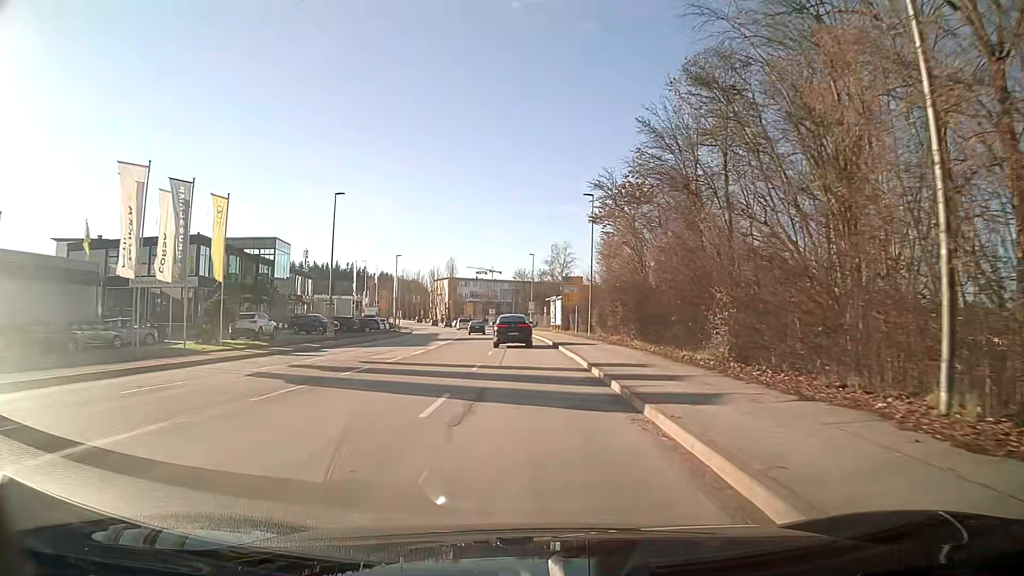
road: tertiary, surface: asphalt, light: Day
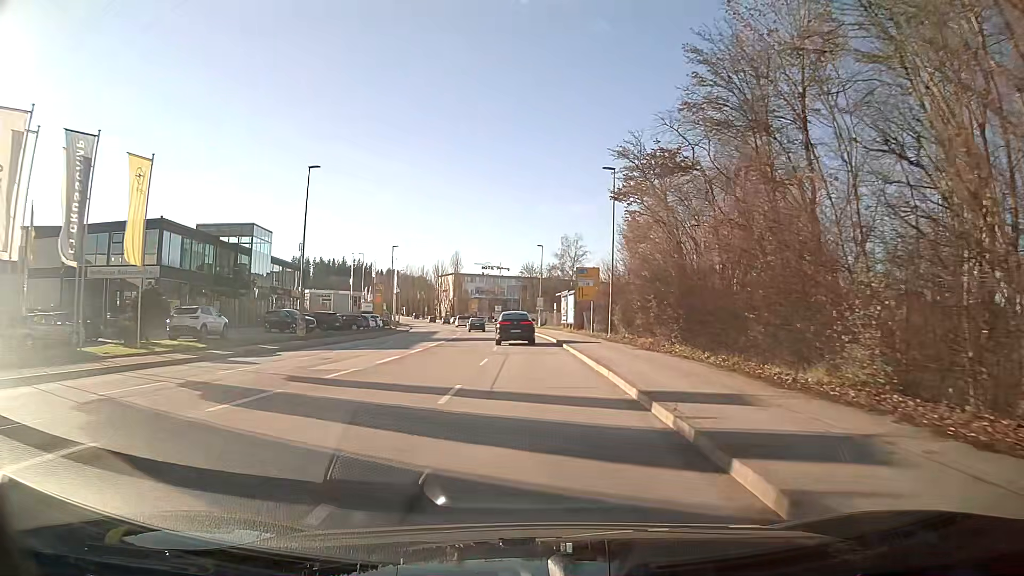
(0.0, +8.0) m; -1°
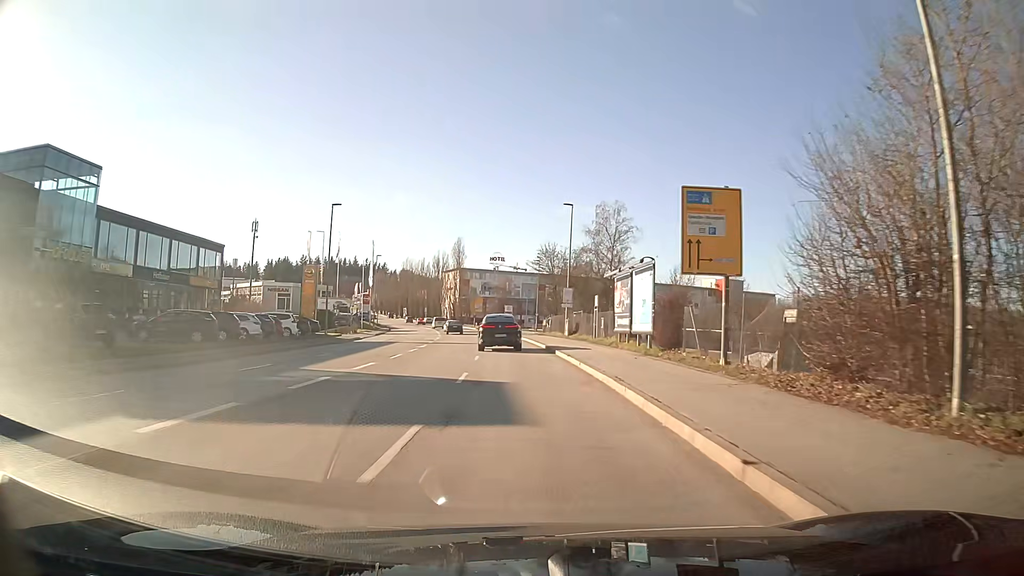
(-0.5, +32.4) m; -1°
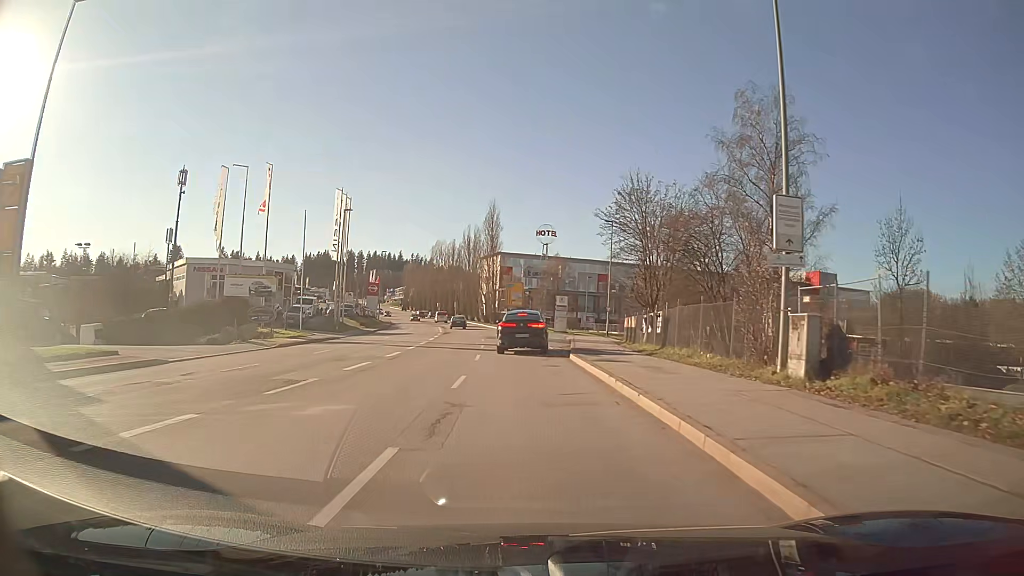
(-1.4, +37.8) m; -5°
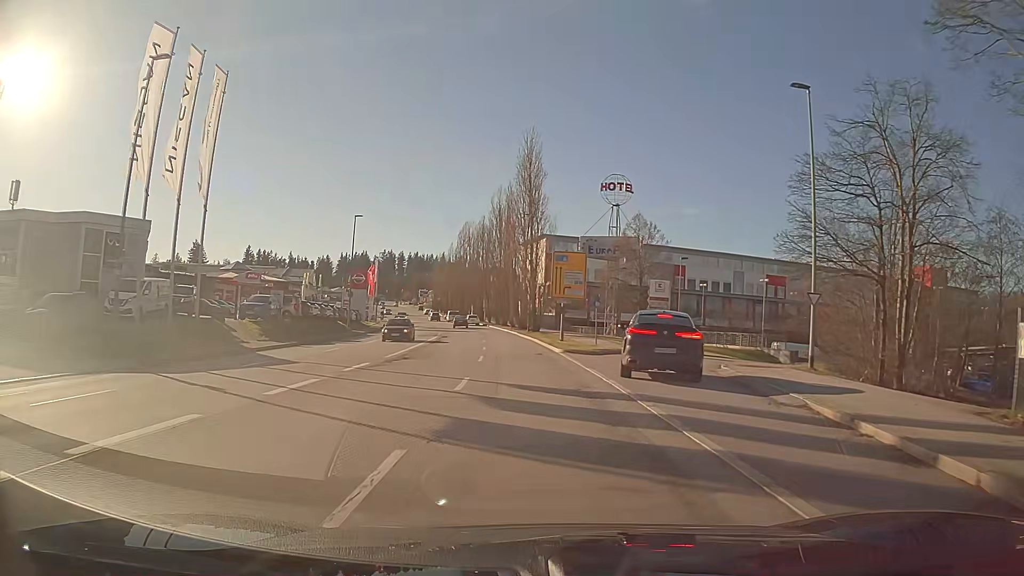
(-1.2, +37.2) m; -4°
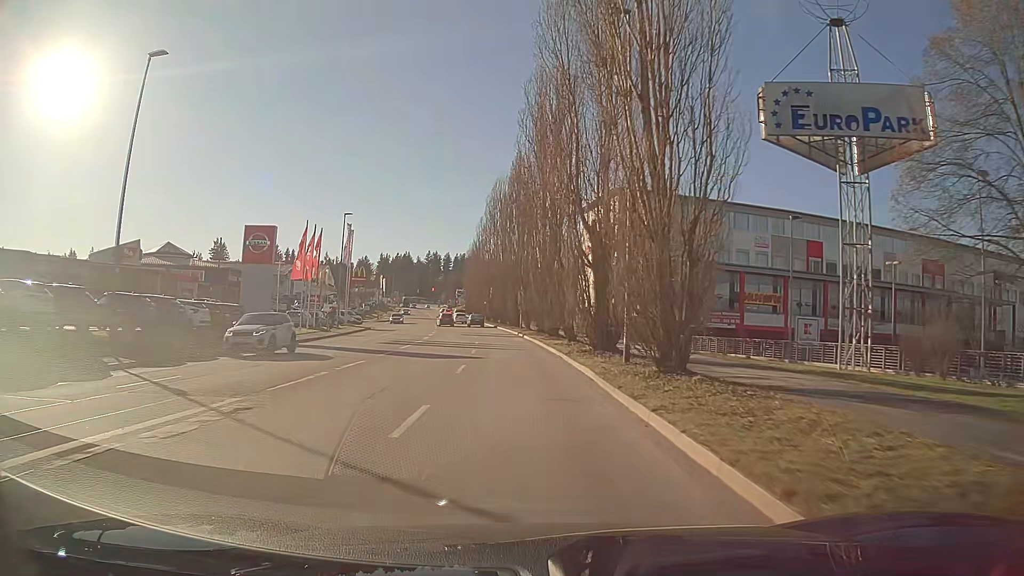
(-1.4, +41.7) m; -5°
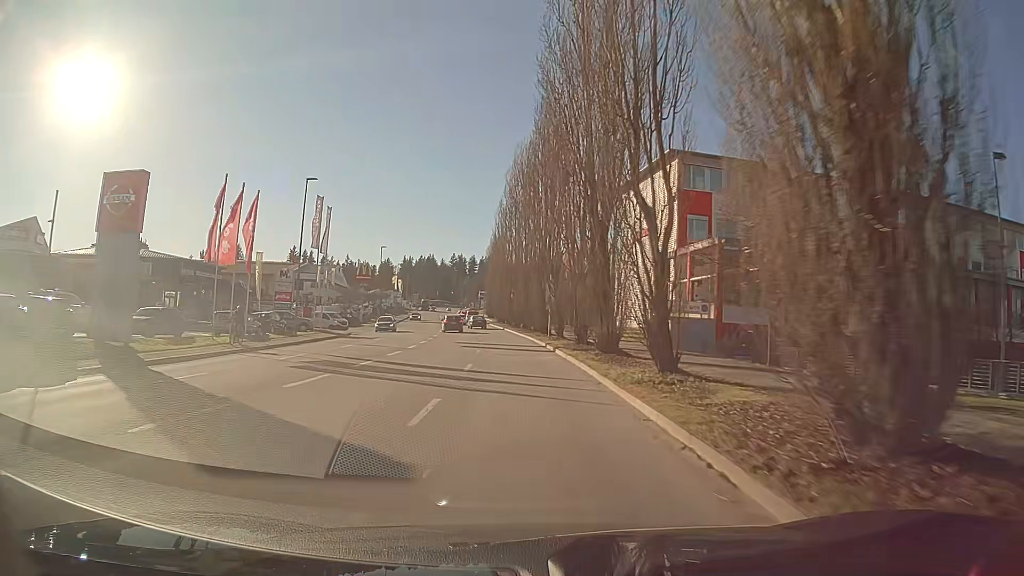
(-0.4, +17.4) m; -2°
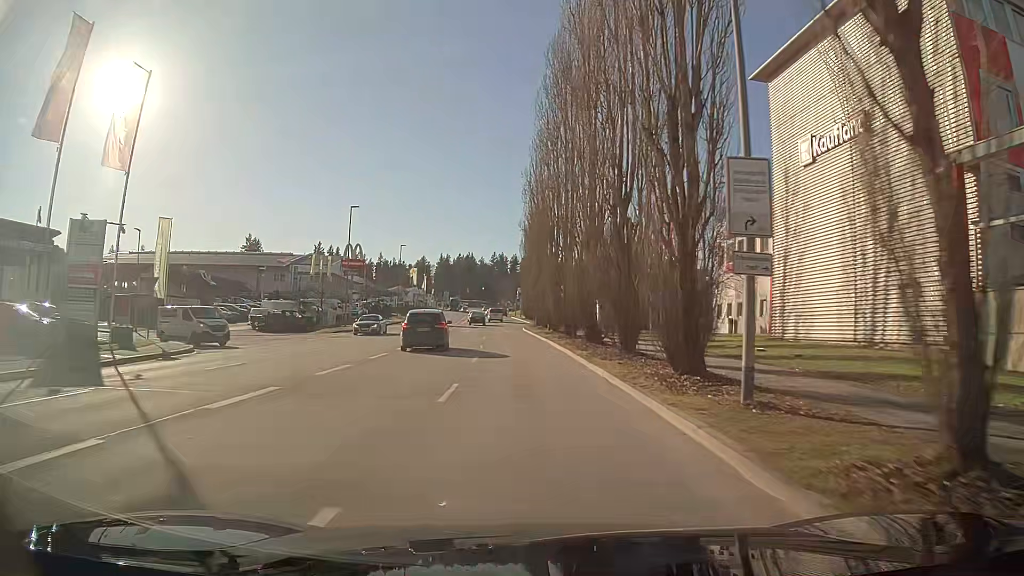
(-0.9, +34.2) m; -3°
(0, +10) (0, +20) (-1, +30) (-1, +40) (-2, +50) (-3, +60) (-4, +70) (-4, +80) (-5, +90) (-6, +100) m
